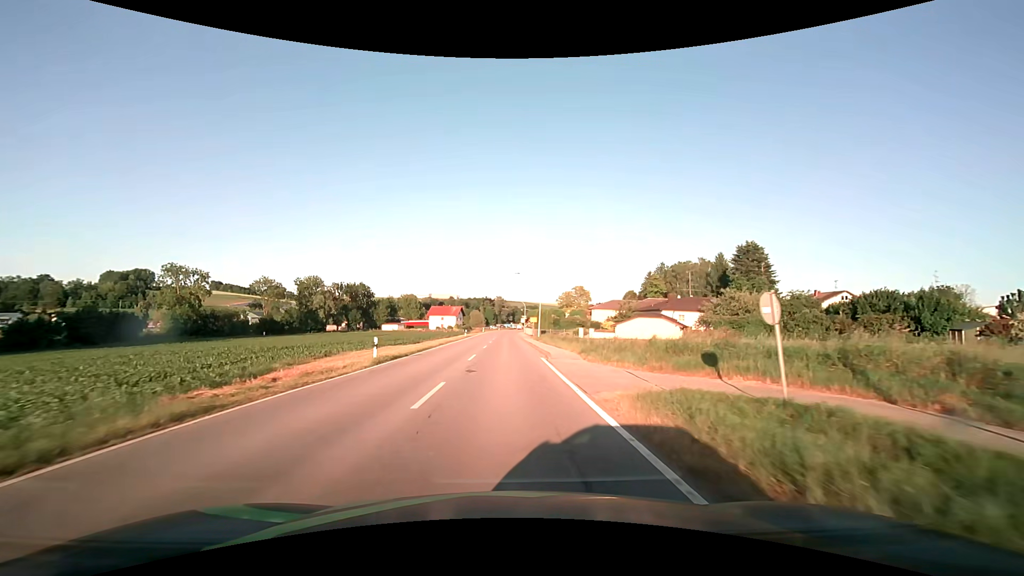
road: secondary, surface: asphalt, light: Day
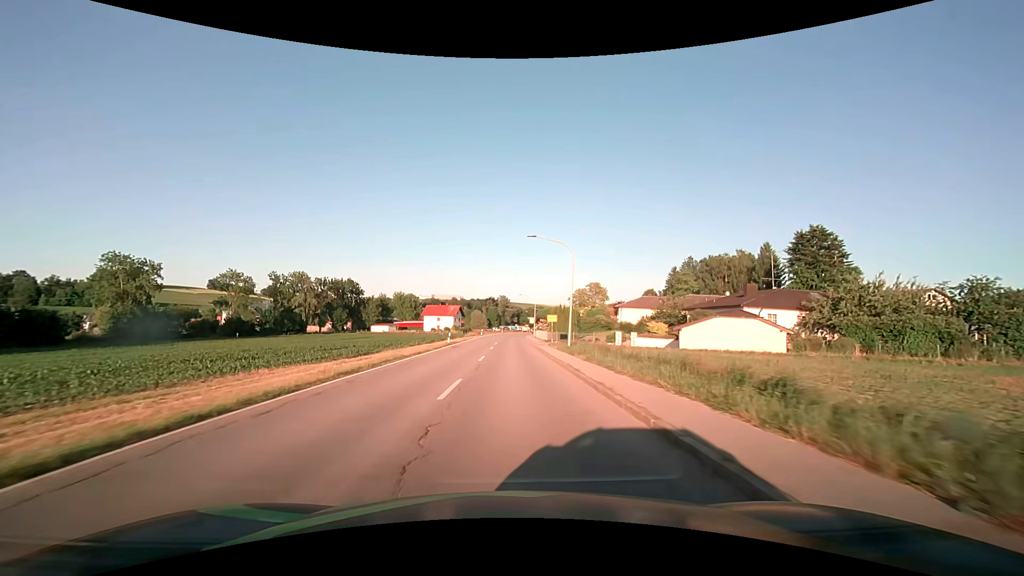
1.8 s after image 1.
(-0.2, +23.3) m; -1°
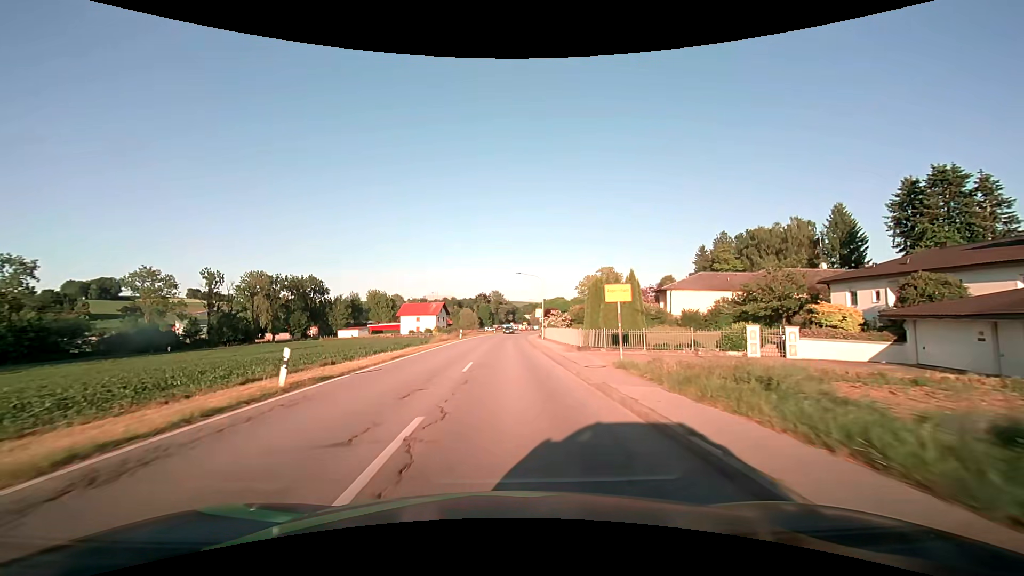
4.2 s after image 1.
(+0.2, +30.8) m; +1°
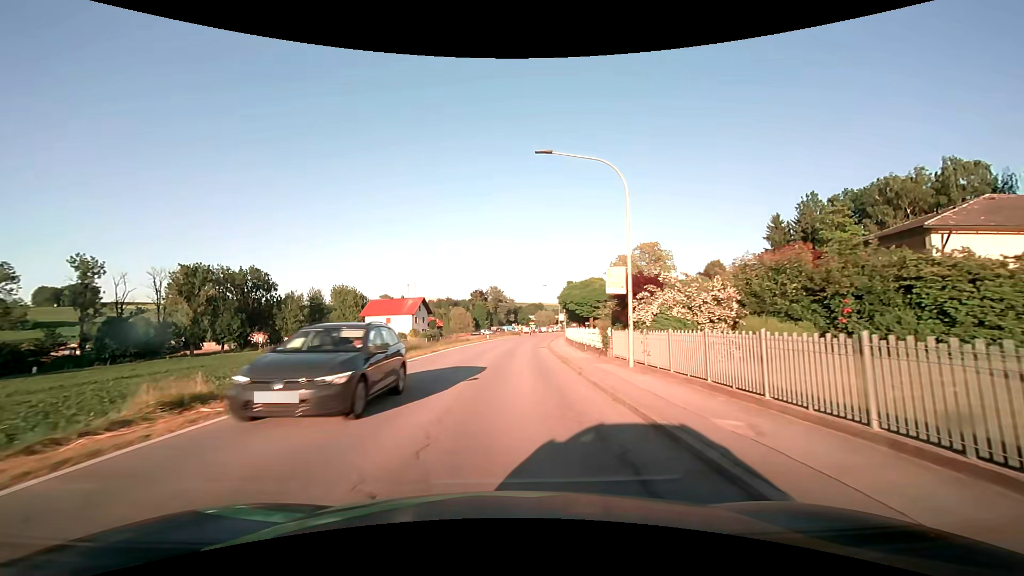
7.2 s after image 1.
(-0.1, +38.1) m; 0°
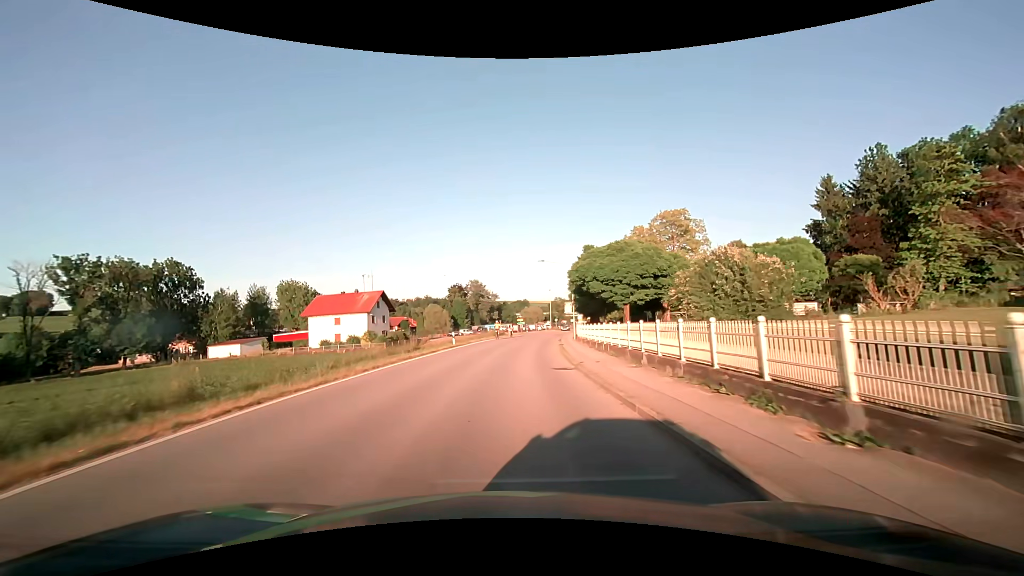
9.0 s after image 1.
(+0.3, +22.8) m; +2°
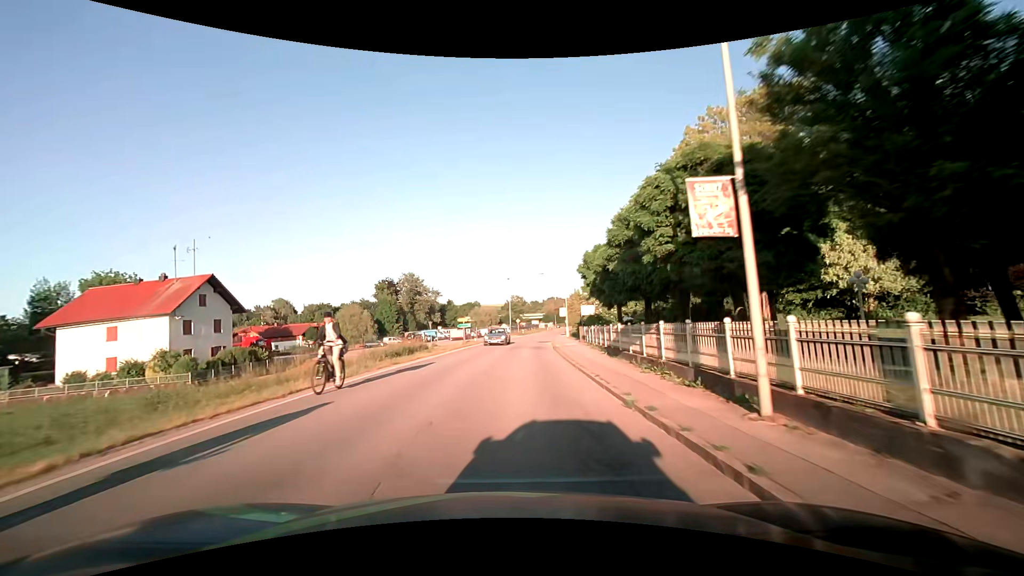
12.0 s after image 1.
(+1.7, +38.1) m; +5°
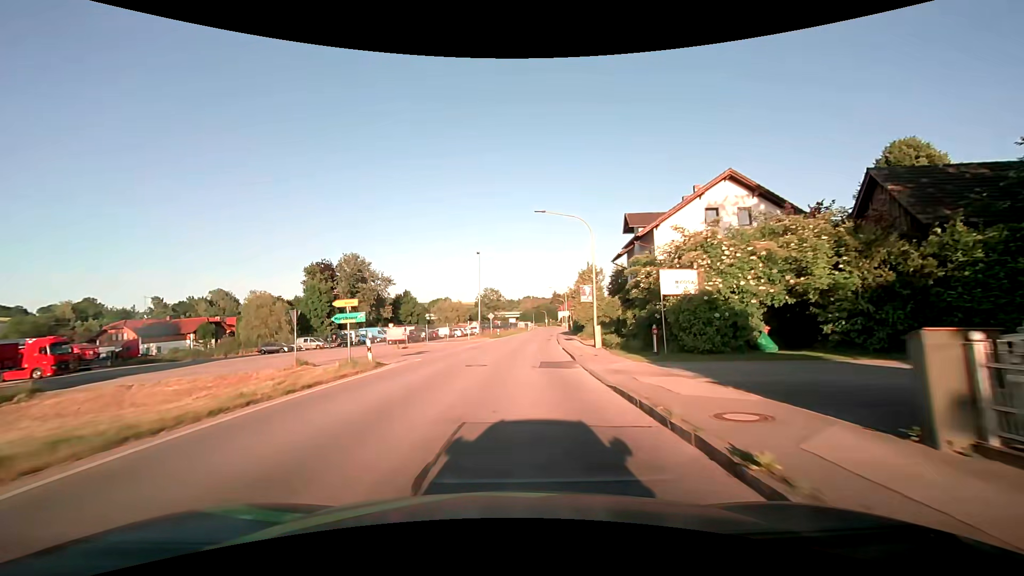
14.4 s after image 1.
(+0.9, +30.4) m; +4°
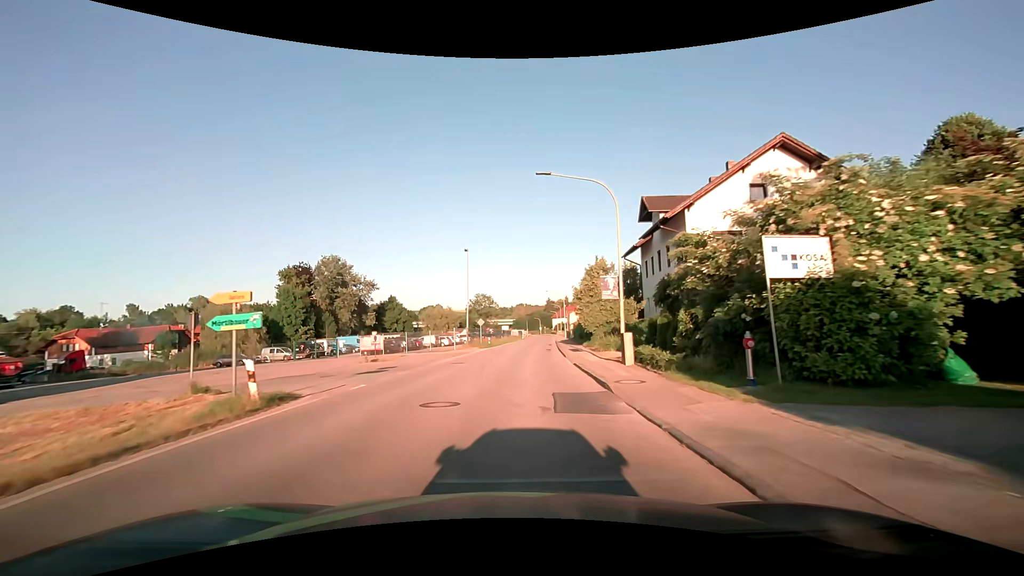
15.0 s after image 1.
(0.0, +7.6) m; 0°
